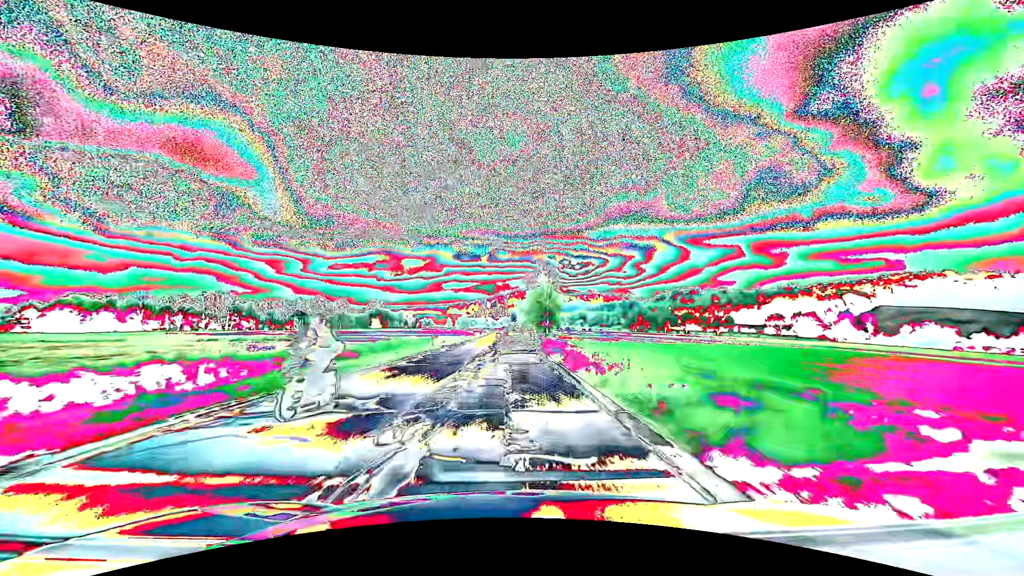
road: secondary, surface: asphalt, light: Day
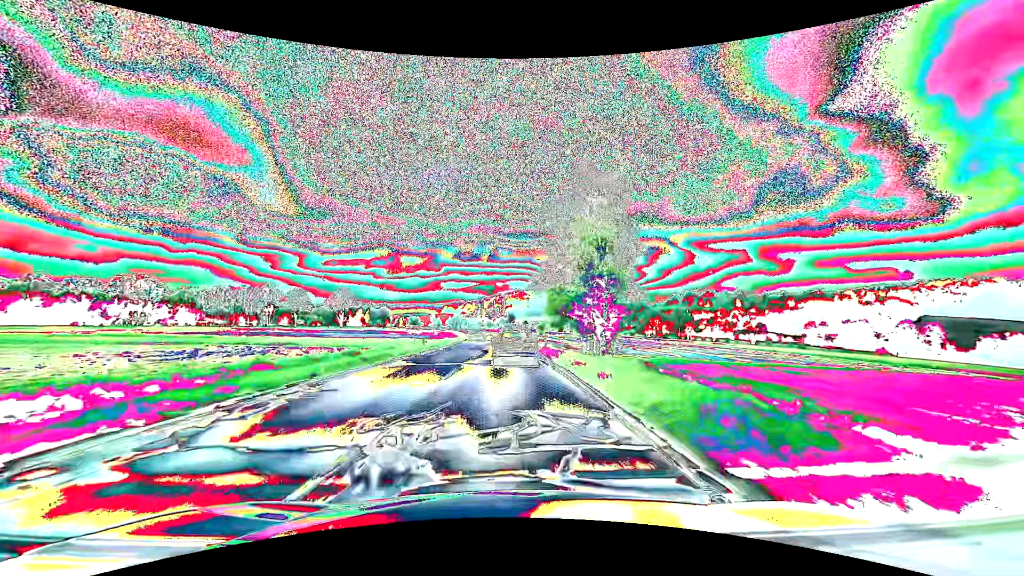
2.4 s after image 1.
(0.0, +53.6) m; 0°
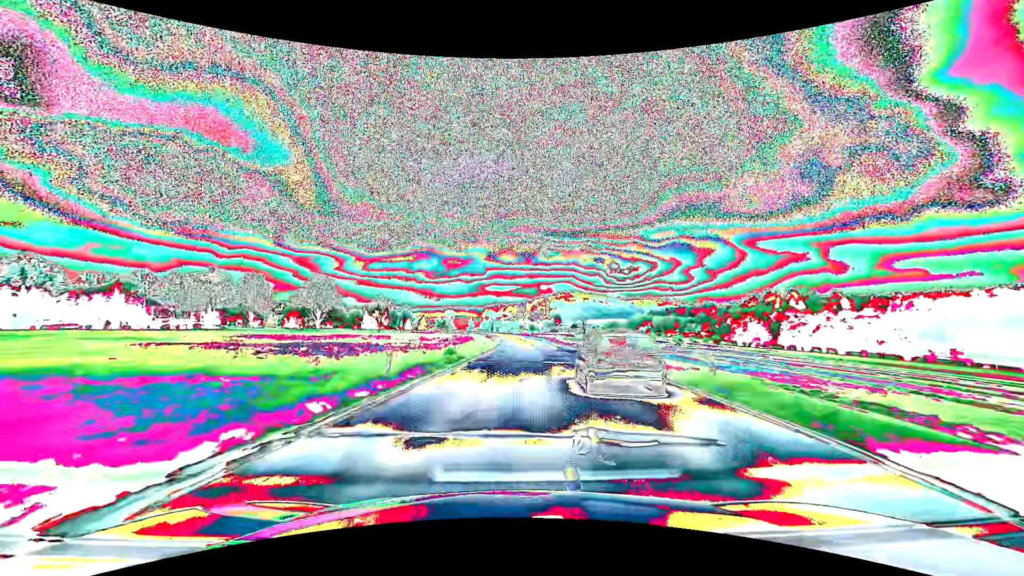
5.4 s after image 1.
(-2.4, +73.7) m; -5°
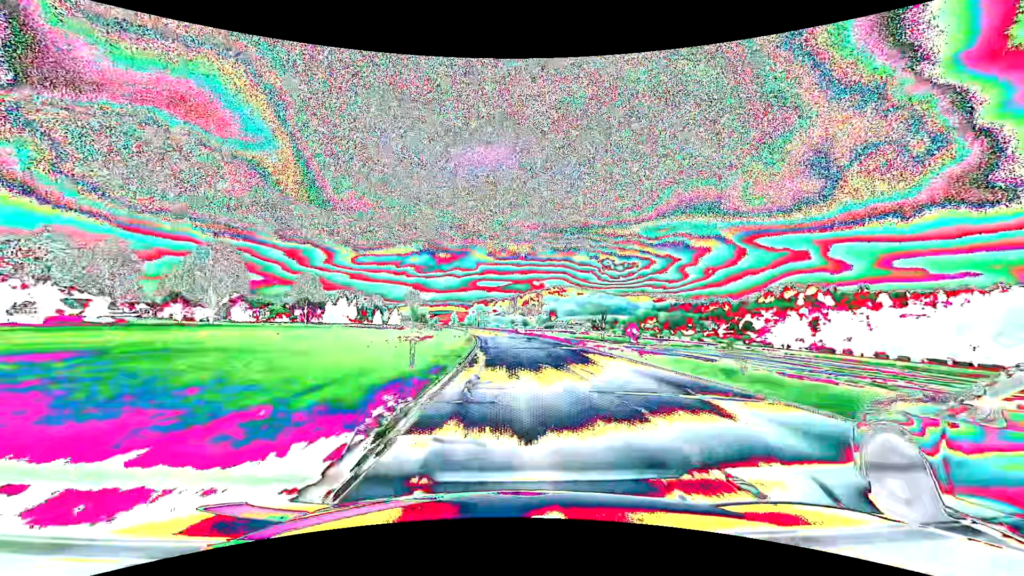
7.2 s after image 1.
(+0.4, +49.4) m; +1°
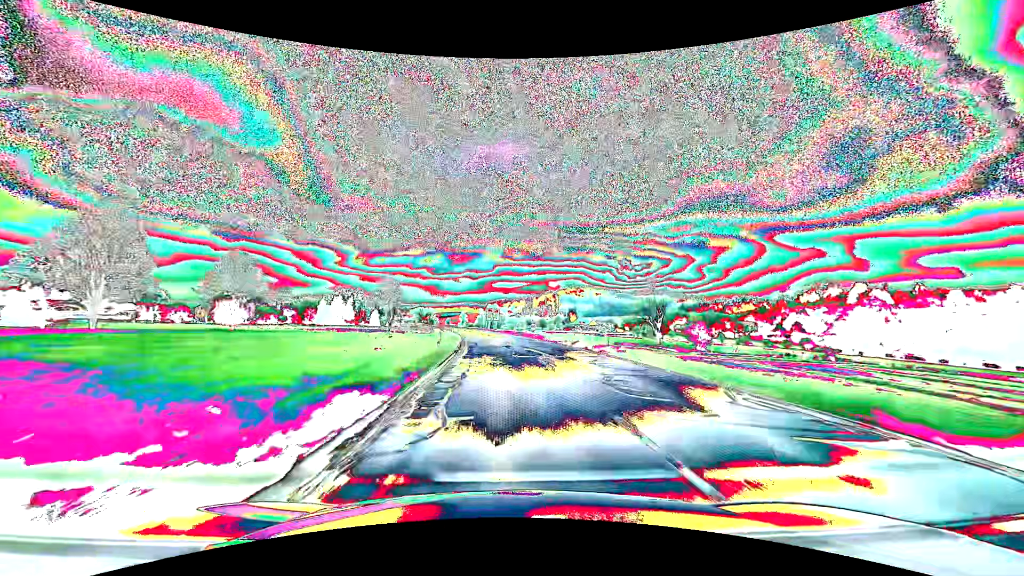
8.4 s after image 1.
(-0.3, +33.5) m; -2°
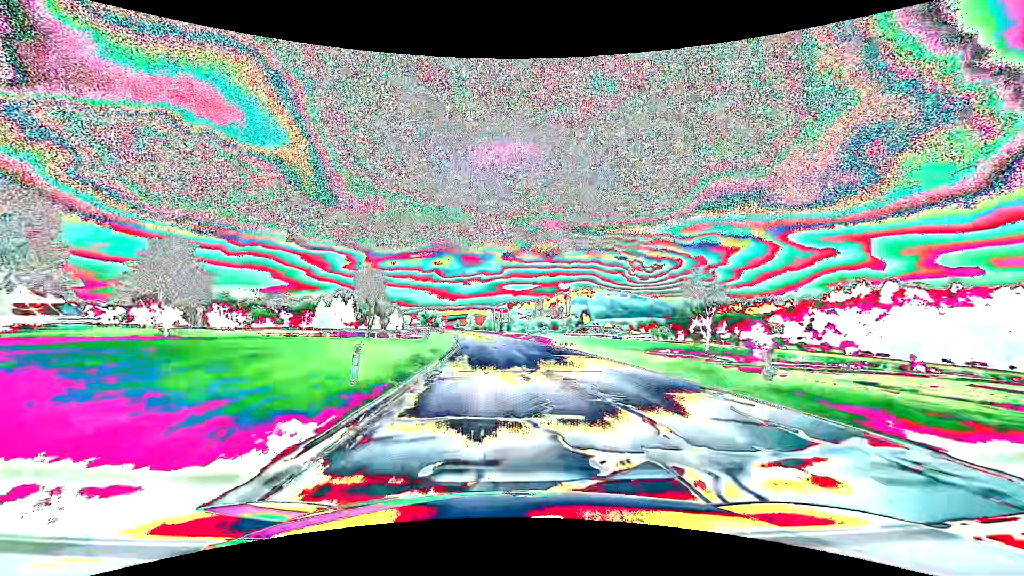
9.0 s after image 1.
(-0.1, +16.6) m; -1°
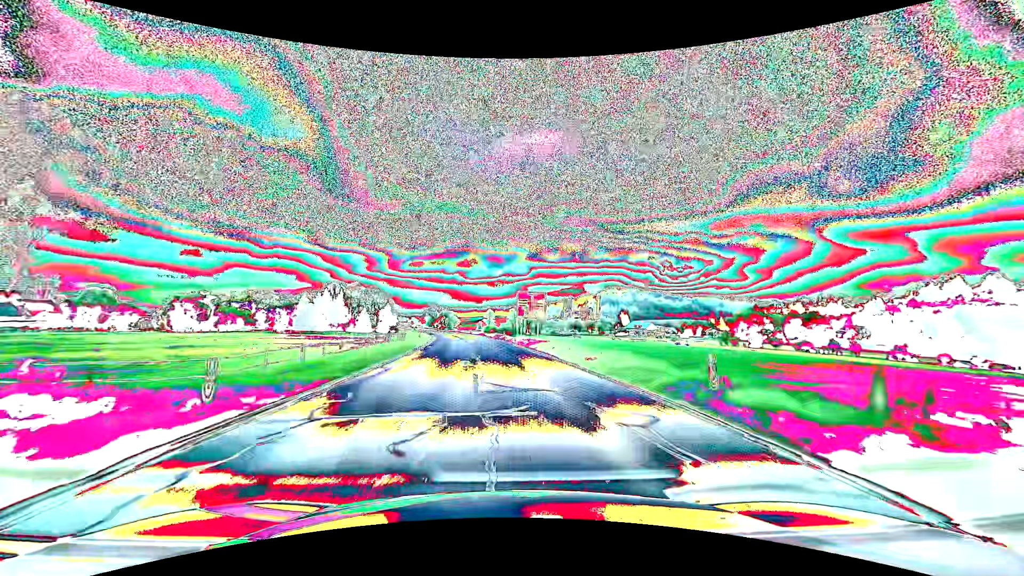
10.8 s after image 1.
(-1.2, +48.7) m; -3°
(0, +10) (0, +20) (-1, +30) (-2, +40) (-2, +50) (-4, +60) (-5, +70) (-7, +80) (-9, +89) (-10, +99) m
